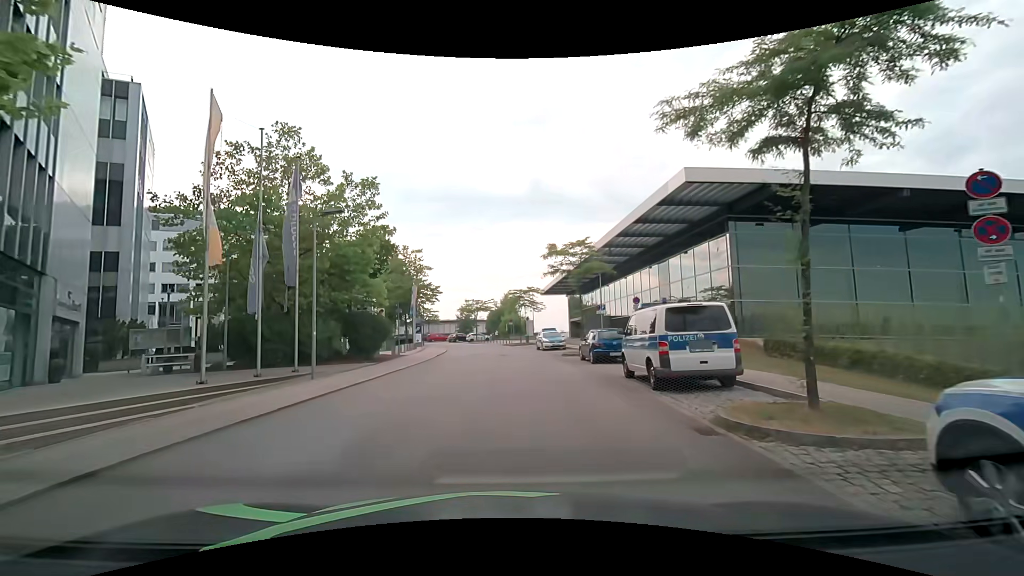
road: residential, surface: asphalt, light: Day
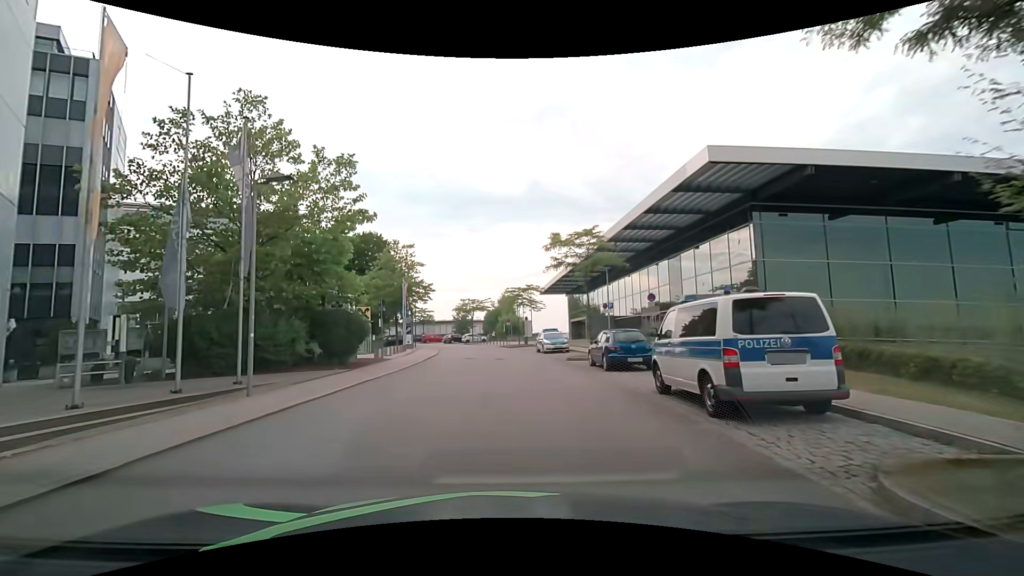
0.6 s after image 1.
(+0.1, +3.5) m; +2°
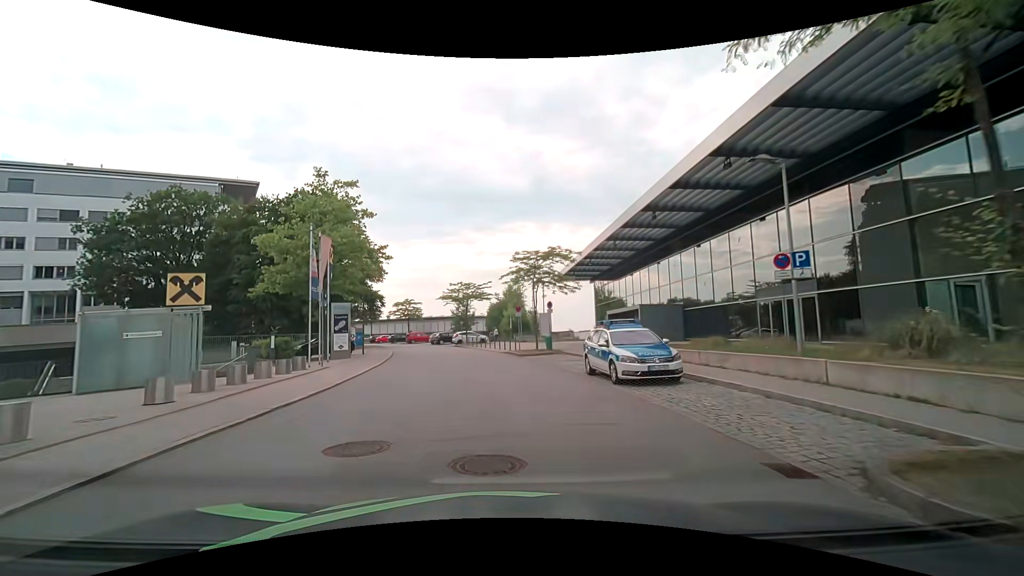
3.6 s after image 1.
(-0.3, +21.4) m; -1°
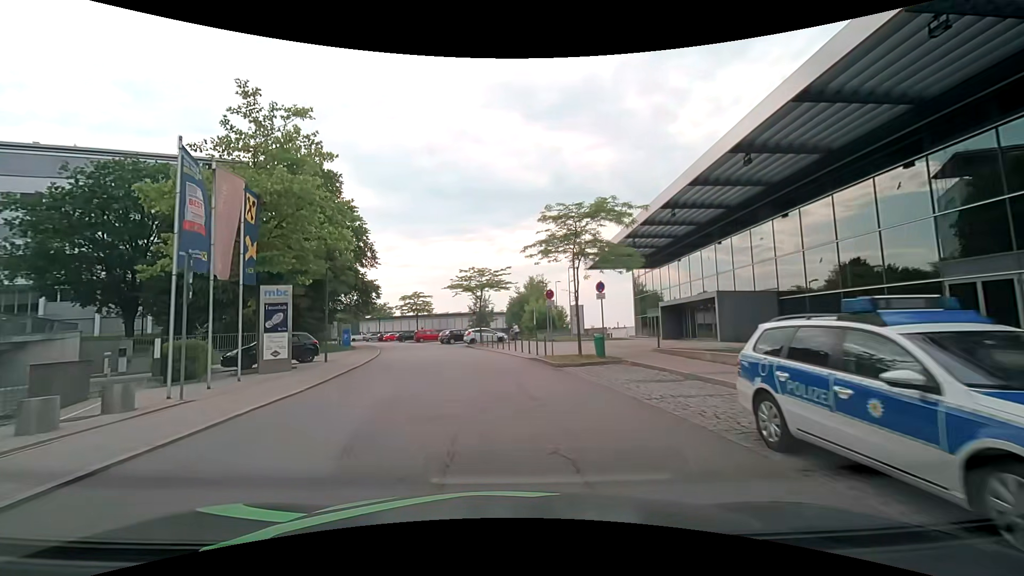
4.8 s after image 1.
(-0.3, +10.1) m; -2°
(0, +10) (-1, +20) (-3, +30) (-5, +40) (-8, +49) (-12, +58) (-16, +67) (-20, +76) (-25, +85) (-30, +94) m
